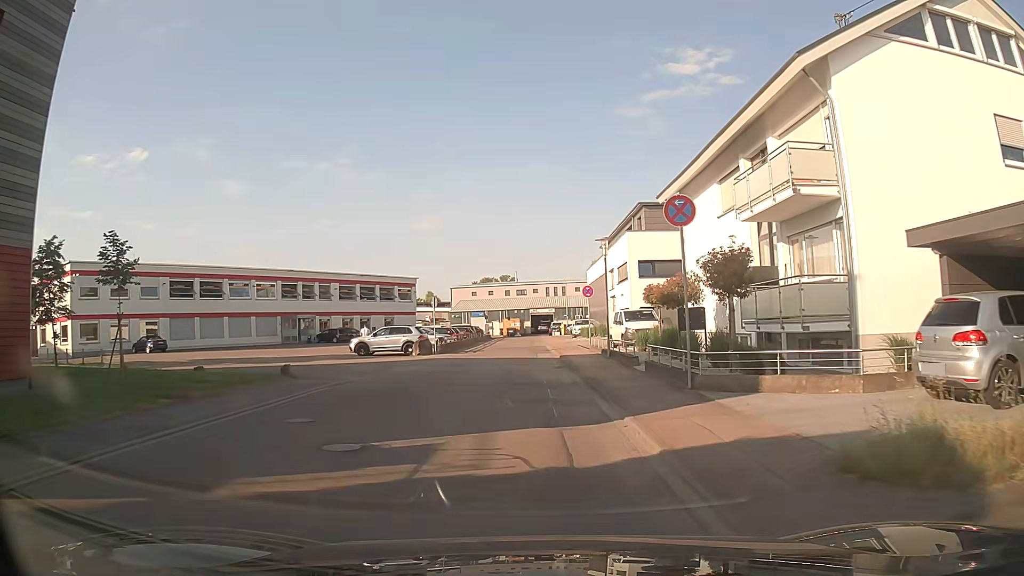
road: unclassified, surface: asphalt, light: Day
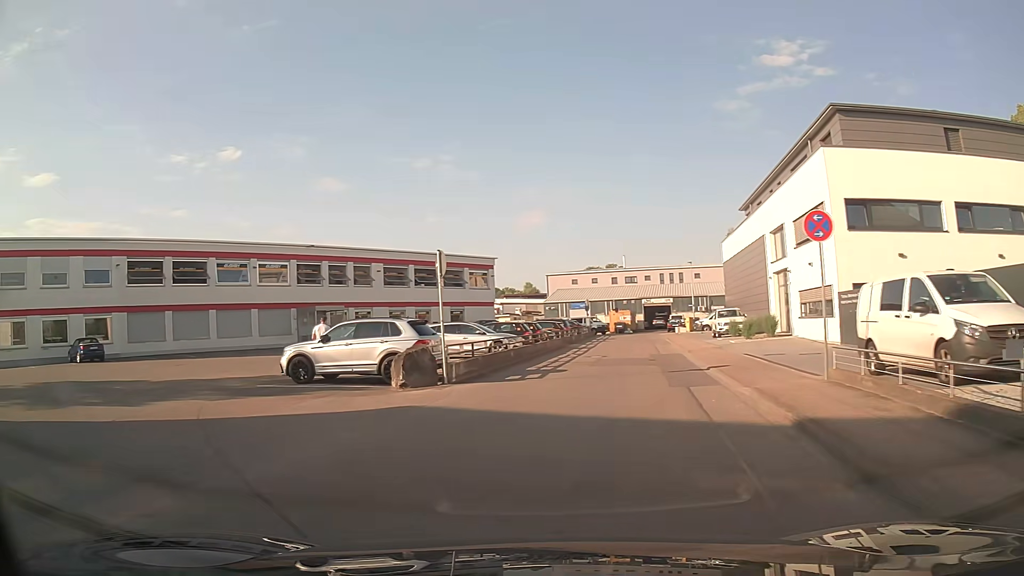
(-0.6, +20.4) m; -8°
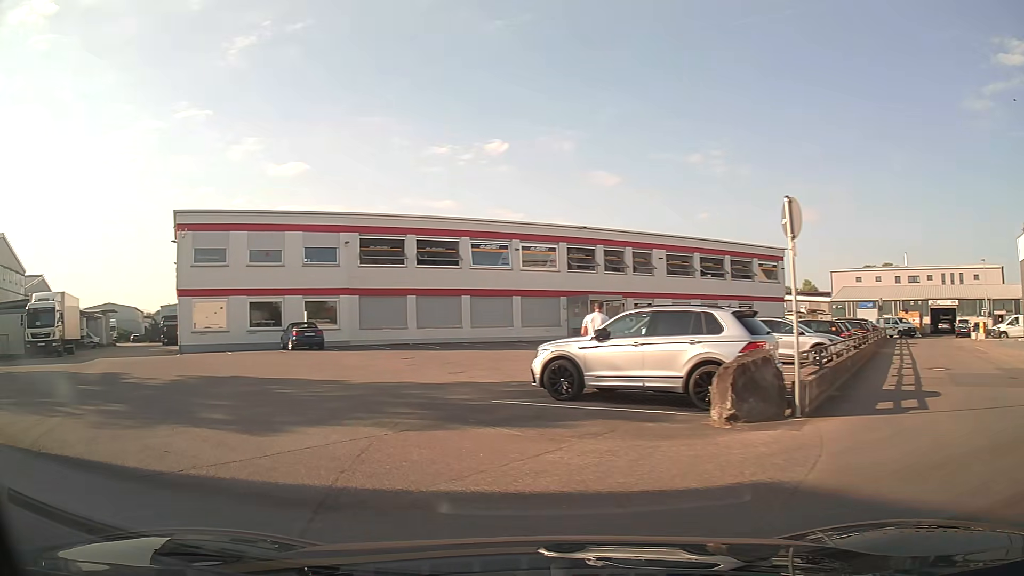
(-1.2, +5.9) m; -25°
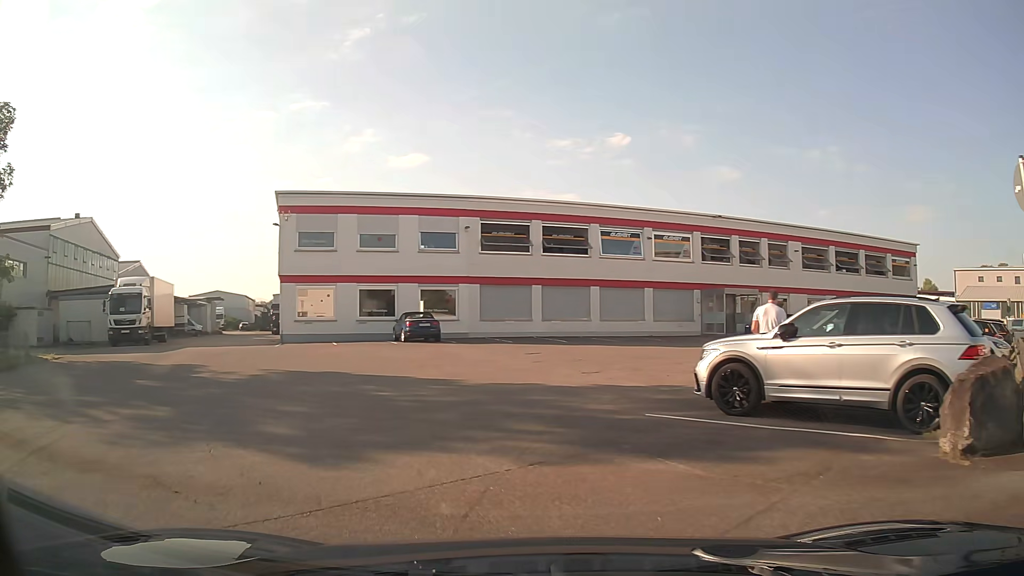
(-0.3, +2.6) m; -12°
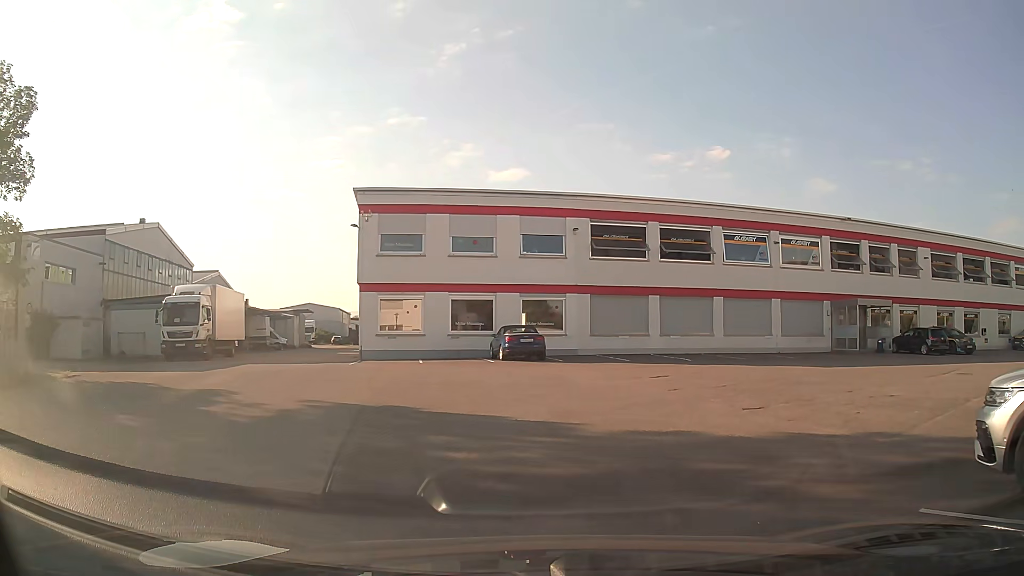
(-0.3, +4.4) m; -6°
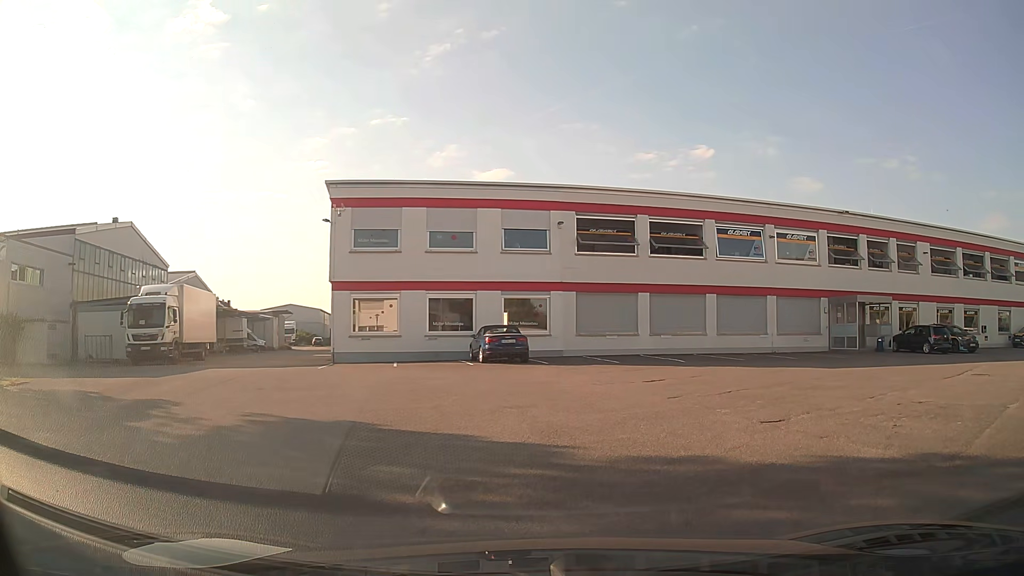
(0.0, +1.8) m; 0°
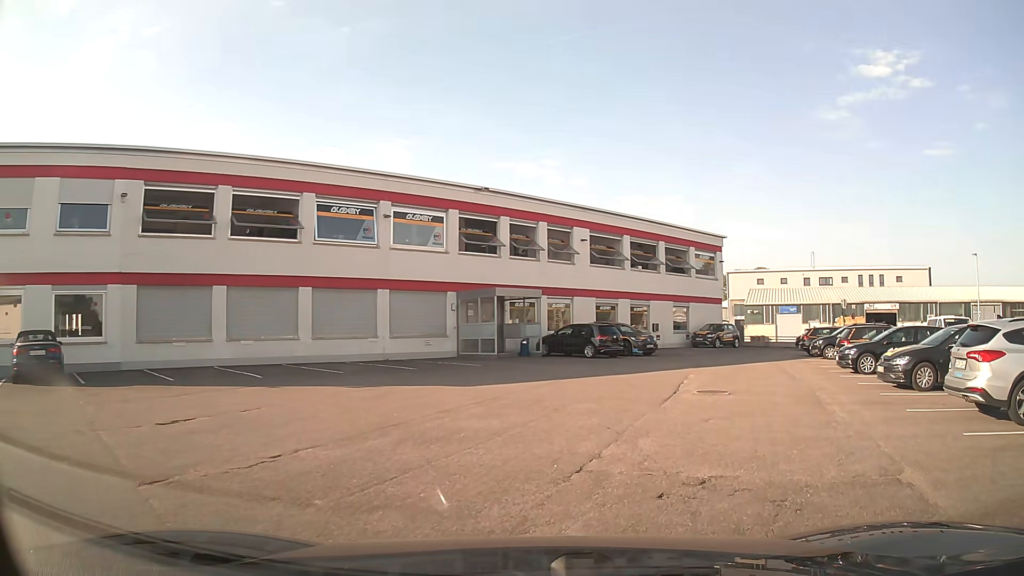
(+2.0, +6.8) m; +34°
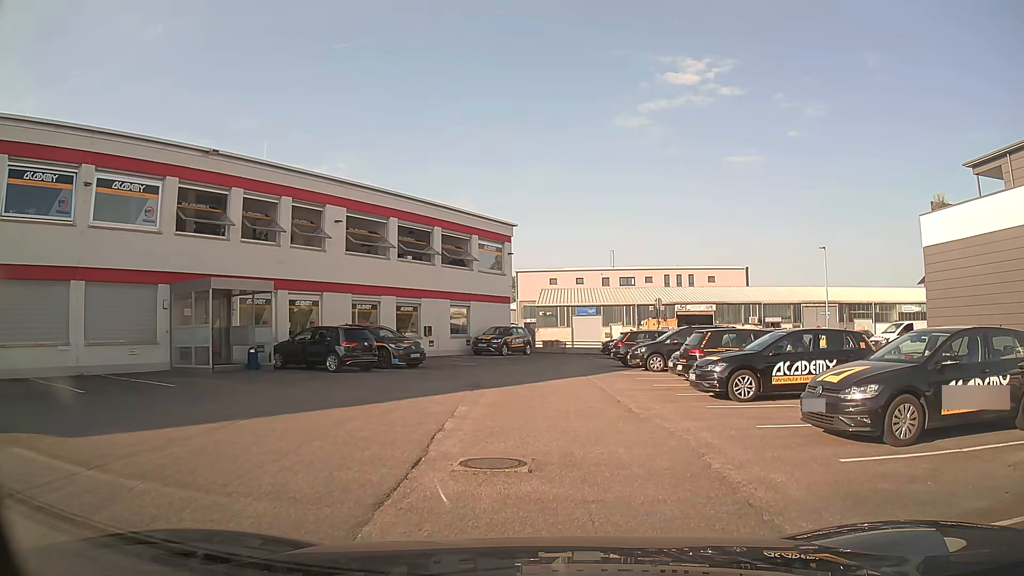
(+1.3, +7.2) m; +19°
